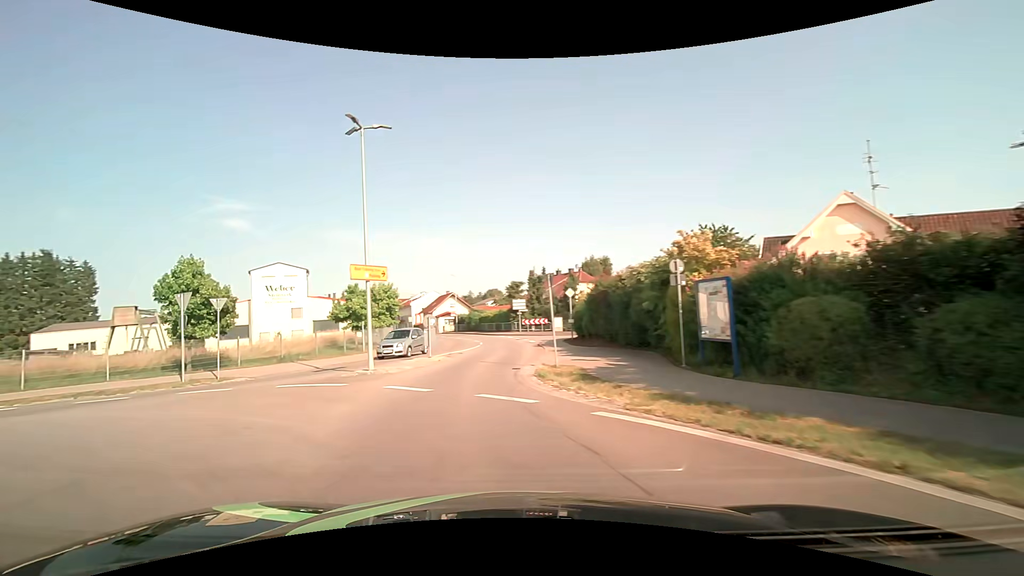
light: Day
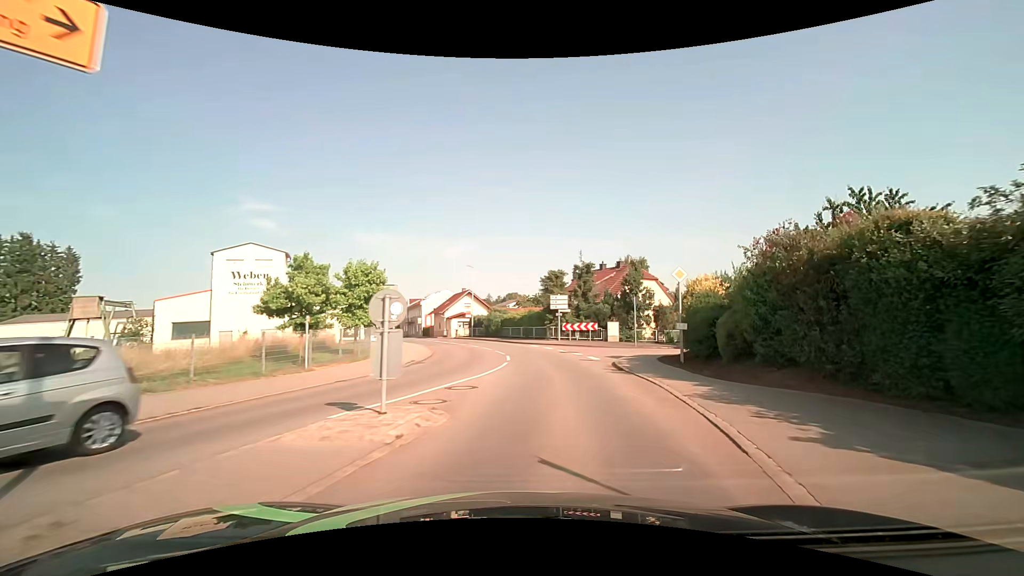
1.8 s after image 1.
(-1.7, +14.2) m; -4°
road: secondary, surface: asphalt
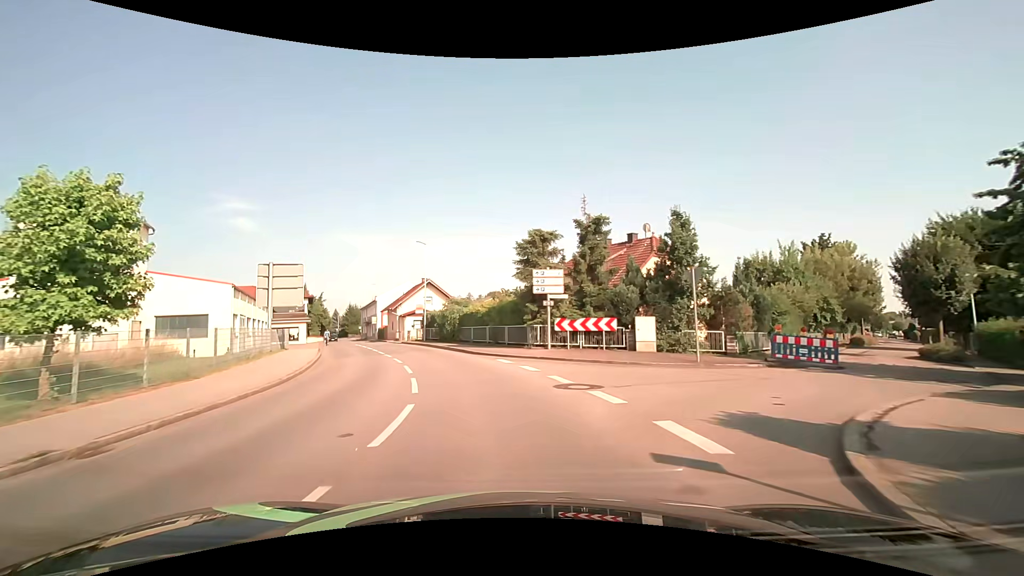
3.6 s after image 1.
(+1.3, +16.2) m; +4°
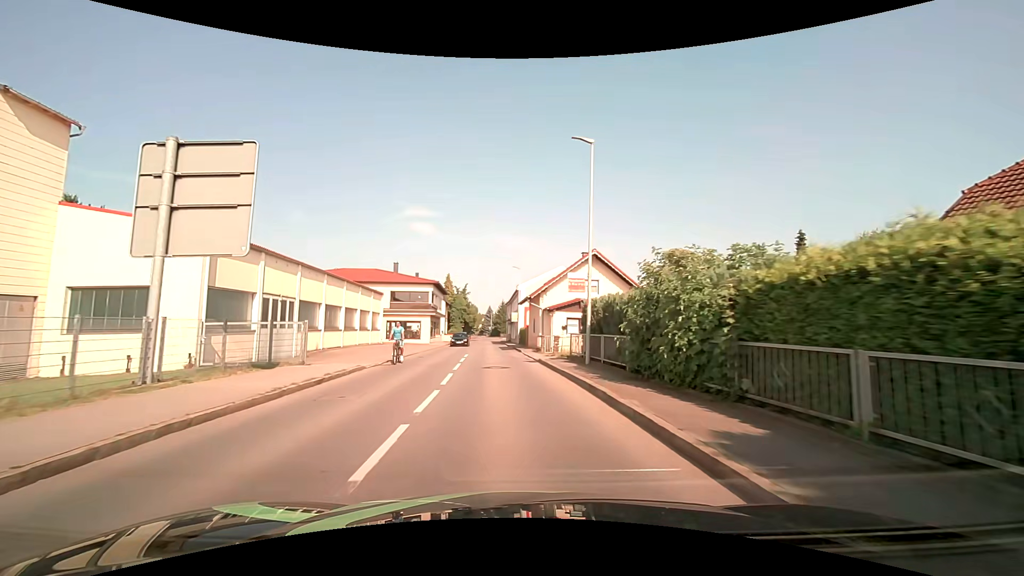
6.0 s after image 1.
(-4.3, +23.1) m; -20°
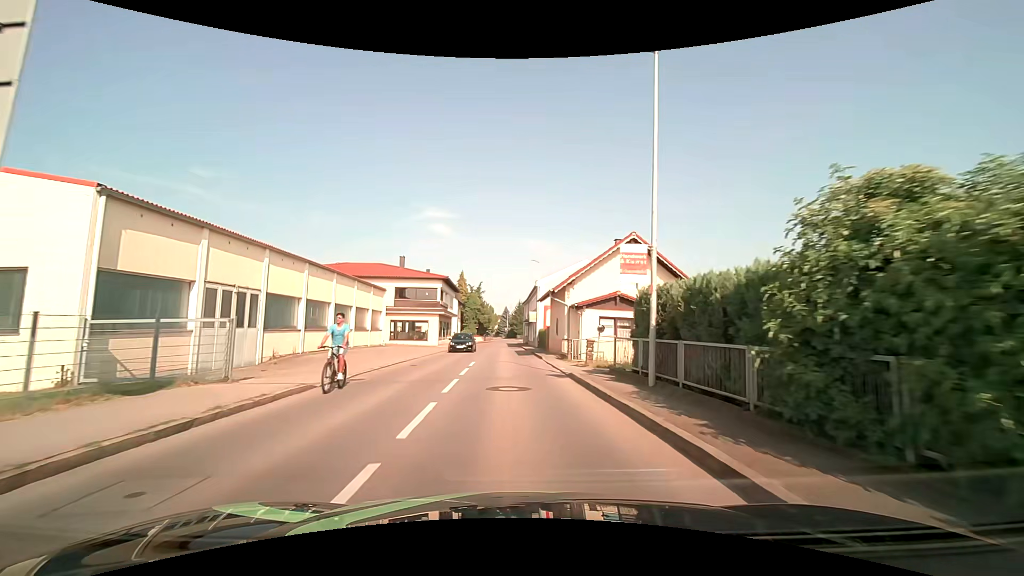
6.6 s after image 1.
(0.0, +6.1) m; -1°
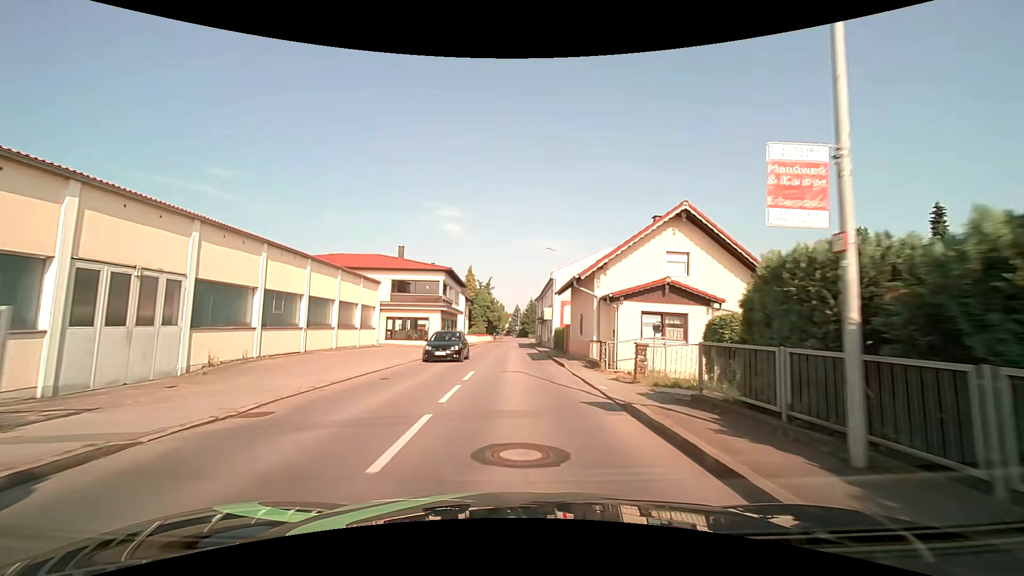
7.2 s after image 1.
(-0.1, +6.2) m; -1°
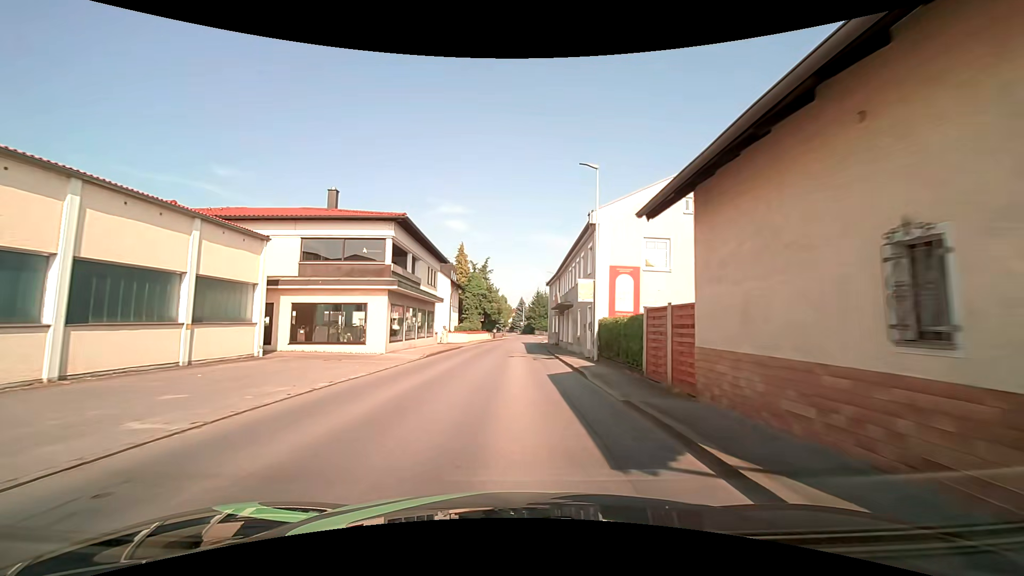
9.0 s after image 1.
(-0.1, +20.0) m; -1°
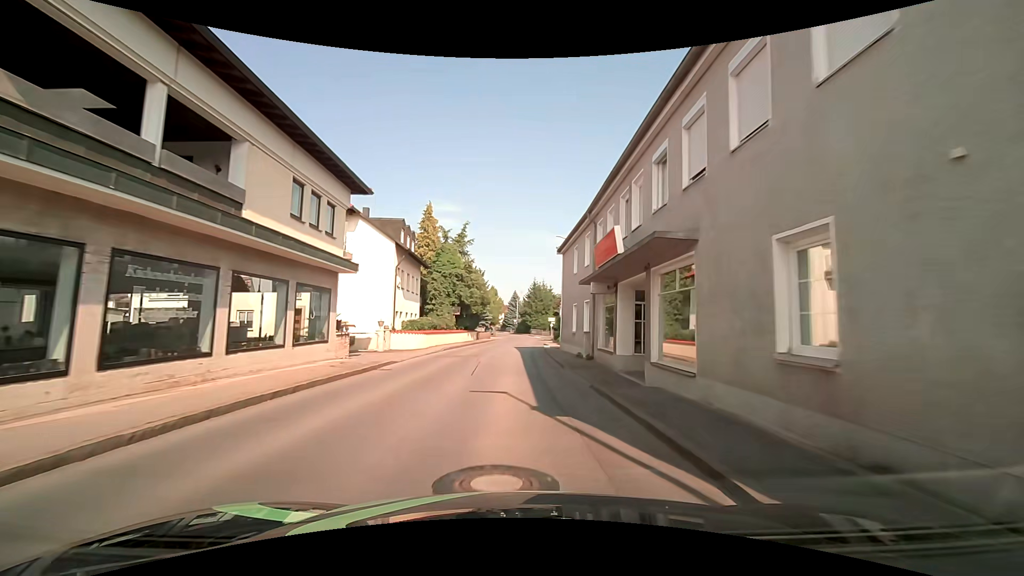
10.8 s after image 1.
(+0.1, +21.6) m; +1°
(0, +10) (0, +20) (0, +30) (+1, +40) (+1, +50) (+2, +60) (+2, +70) (+3, +80) (+3, +90) (+2, +100) m
